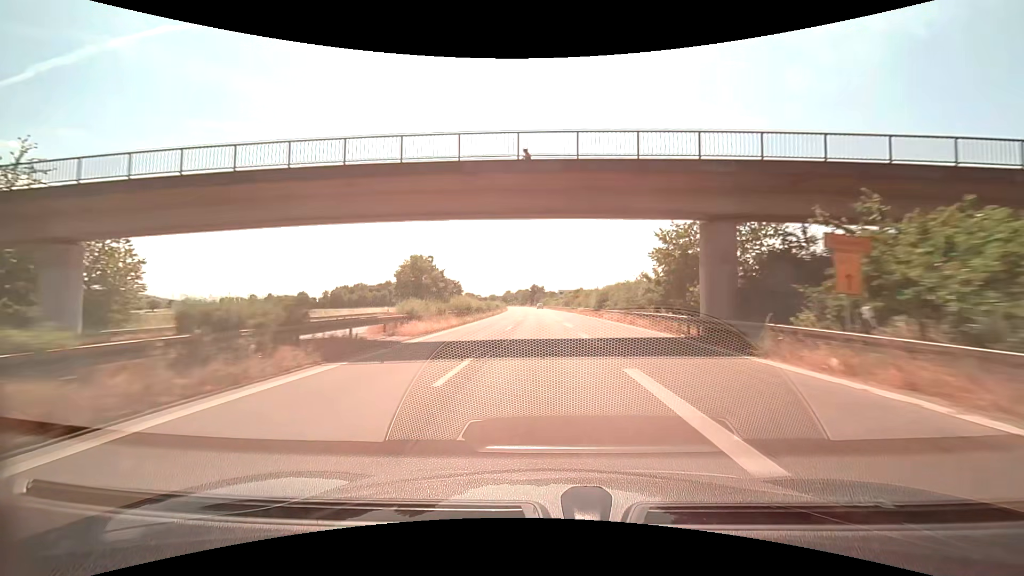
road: trunk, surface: asphalt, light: Day
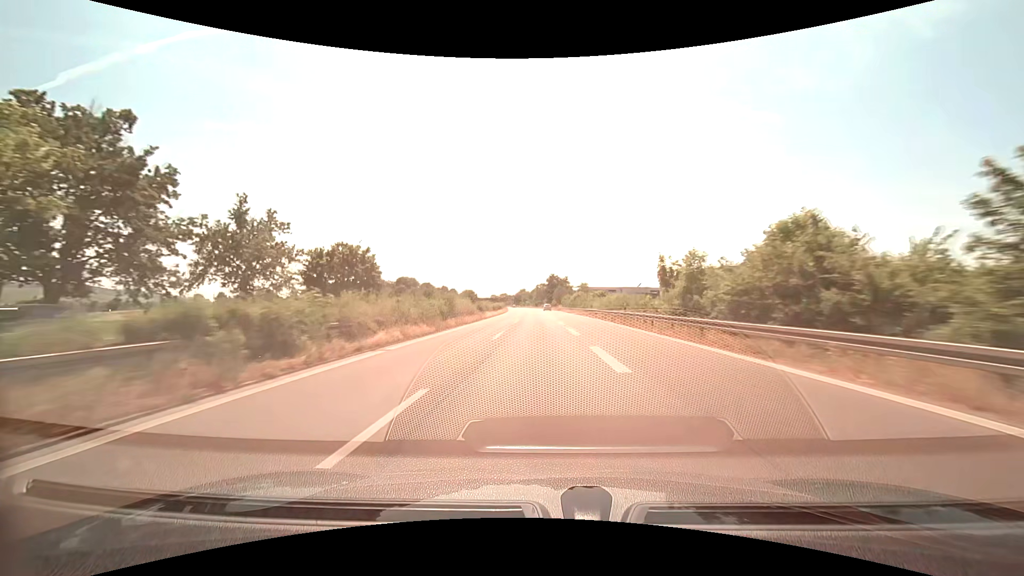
(-1.4, +78.3) m; -2°
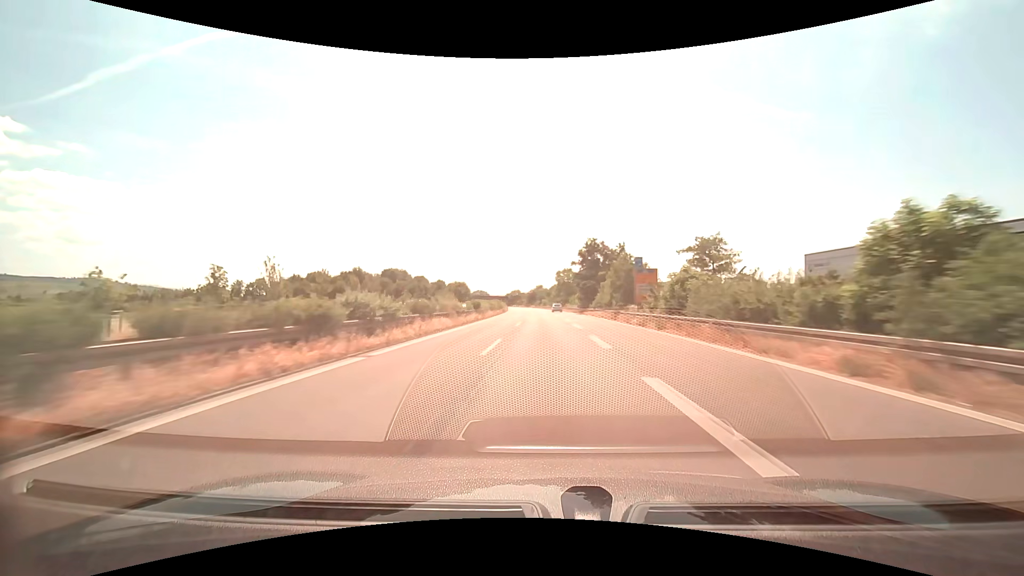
(-1.6, +78.5) m; -2°
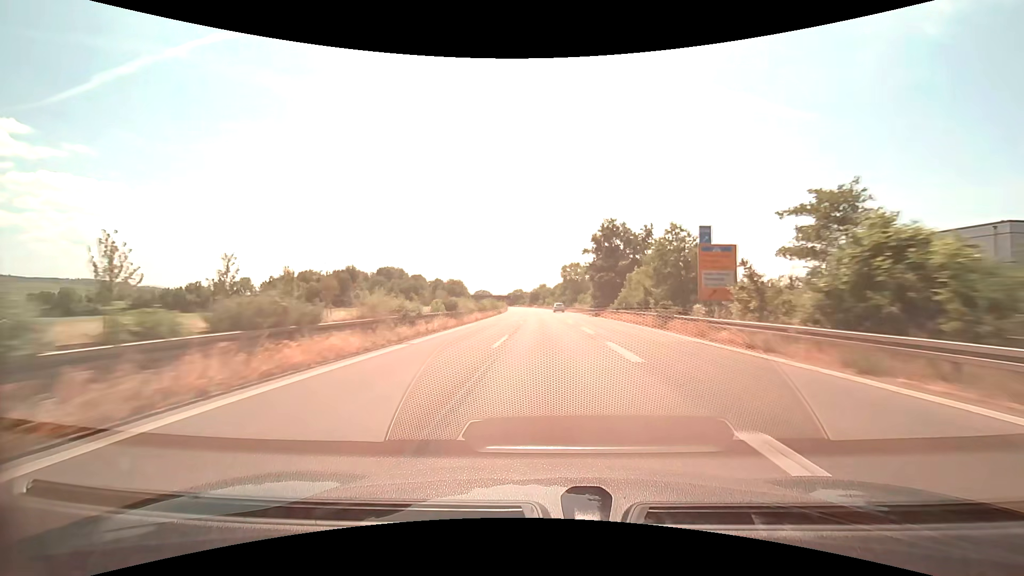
(0.0, +15.7) m; 0°
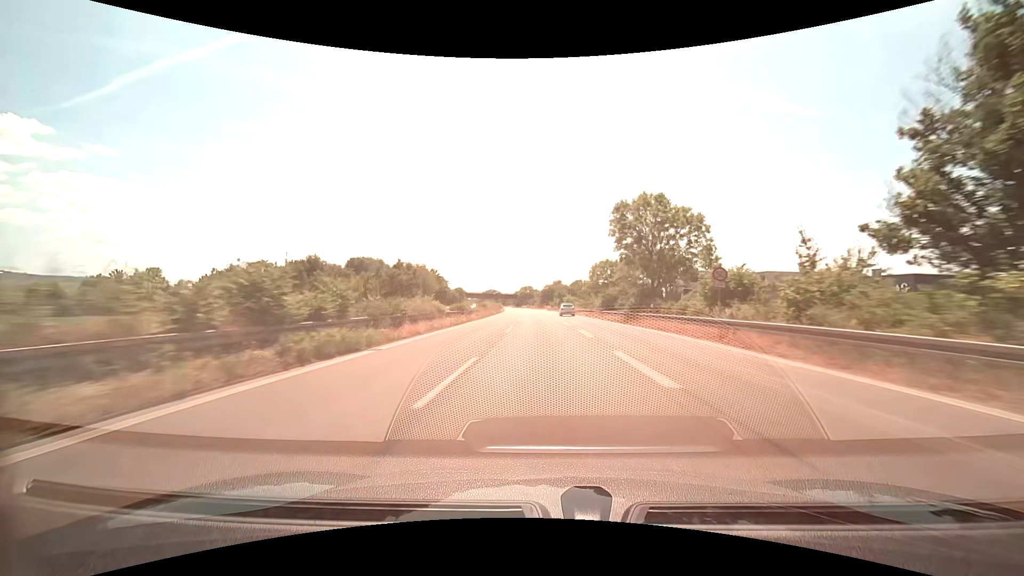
(-0.9, +63.1) m; -1°
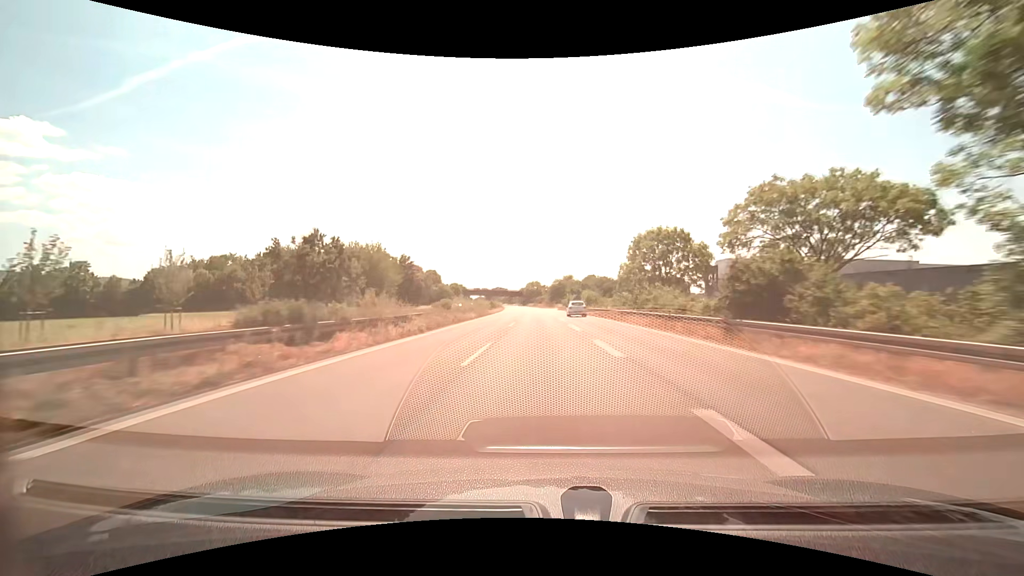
(-0.4, +31.6) m; -1°
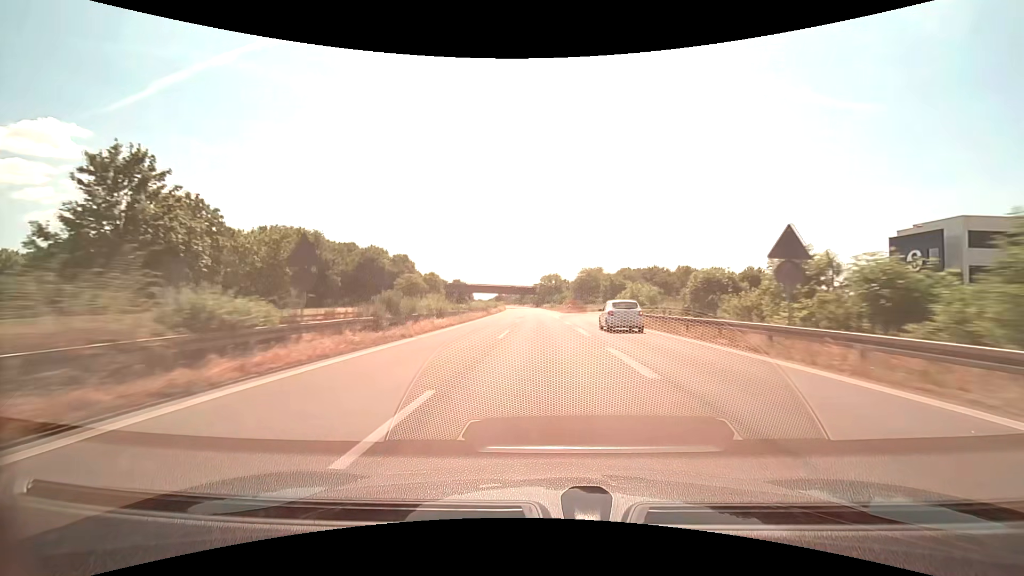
(-1.2, +63.2) m; -2°
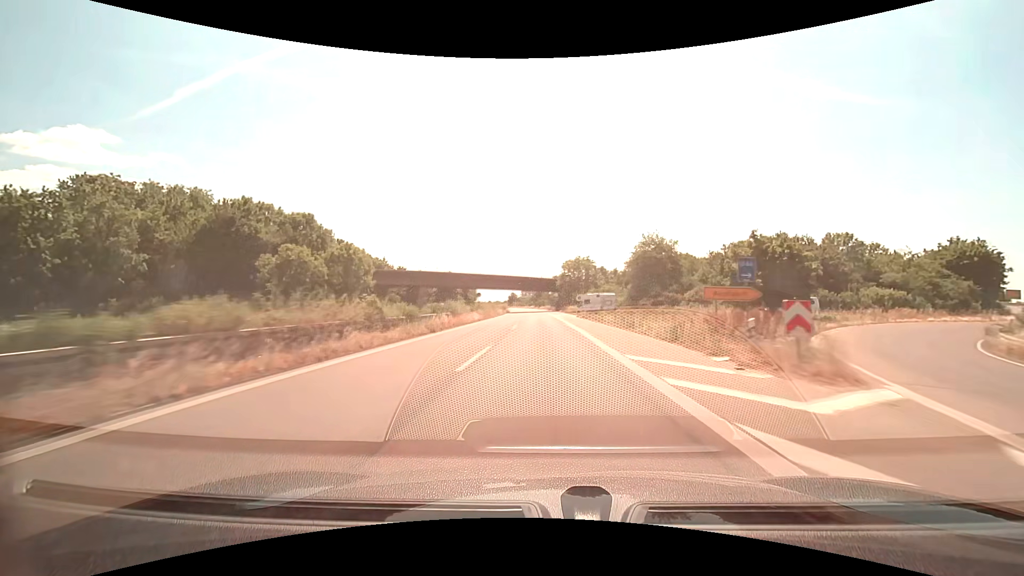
(-0.9, +63.3) m; -2°
(0, +10) (0, +20) (0, +30) (0, +40) (-1, +50) (-1, +60) (-1, +70) (-1, +80) (-2, +90) (-2, +100) m
